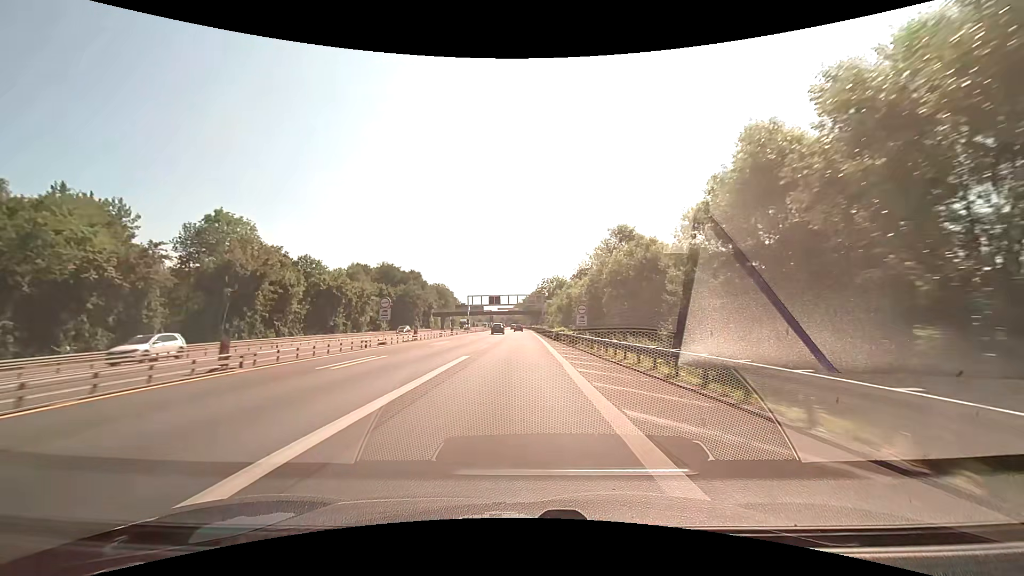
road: motorway_link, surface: asphalt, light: Day
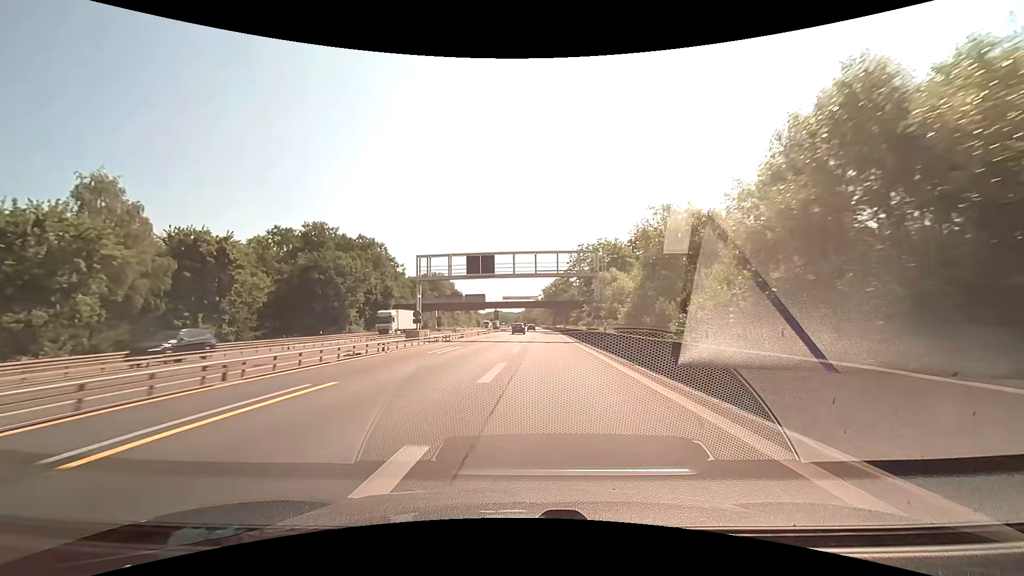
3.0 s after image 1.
(-0.9, +63.9) m; -2°
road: motorway
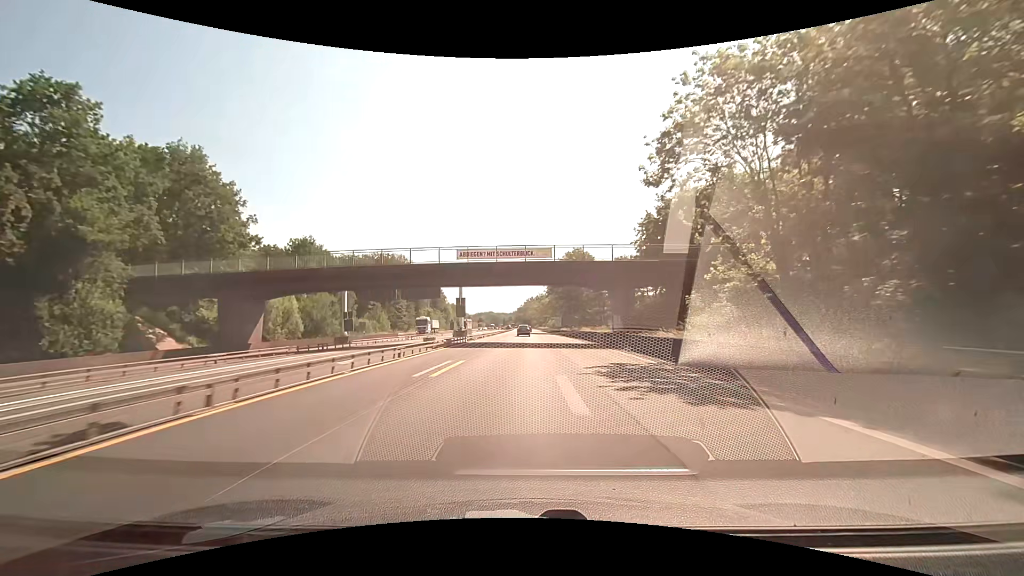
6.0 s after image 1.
(+0.1, +63.6) m; +1°
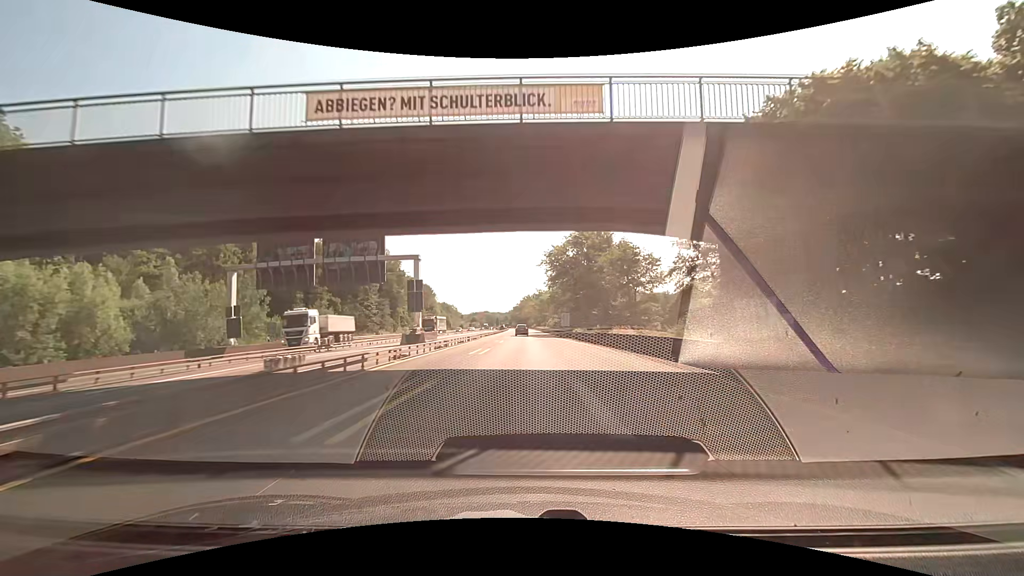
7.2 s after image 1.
(+0.1, +25.4) m; +1°
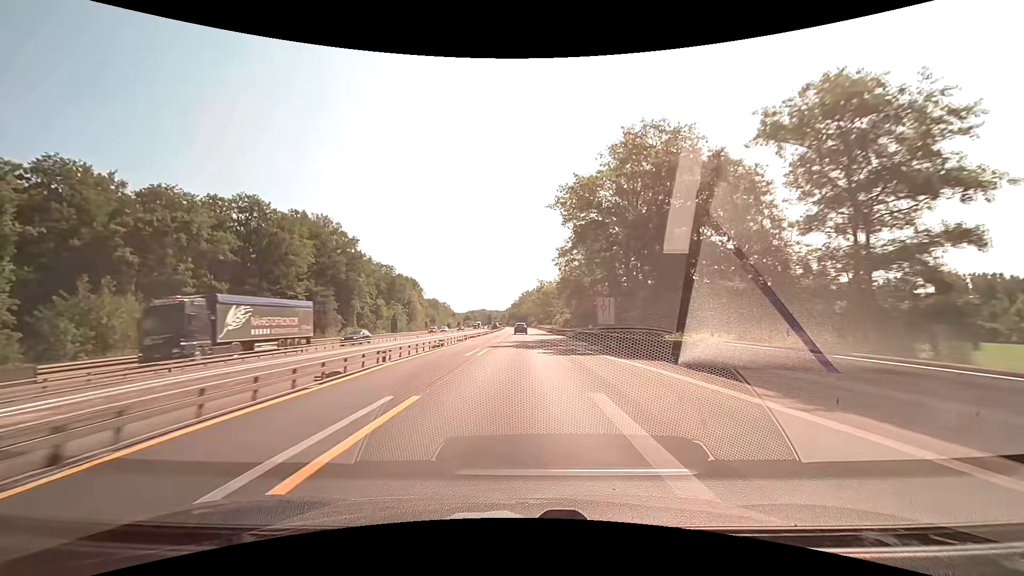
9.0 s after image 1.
(0.0, +38.1) m; 0°
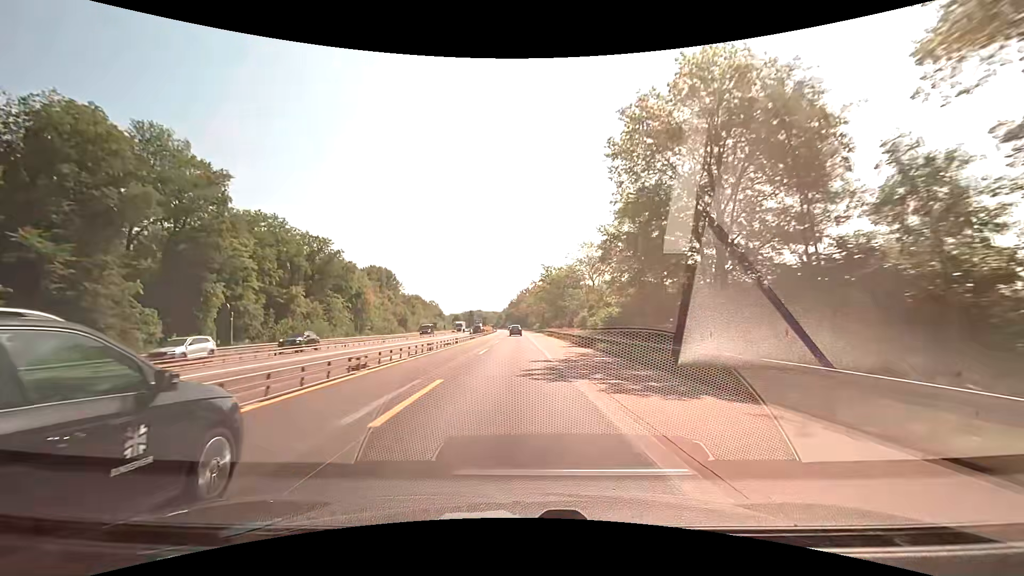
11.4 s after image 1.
(-0.2, +50.7) m; 0°
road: trunk
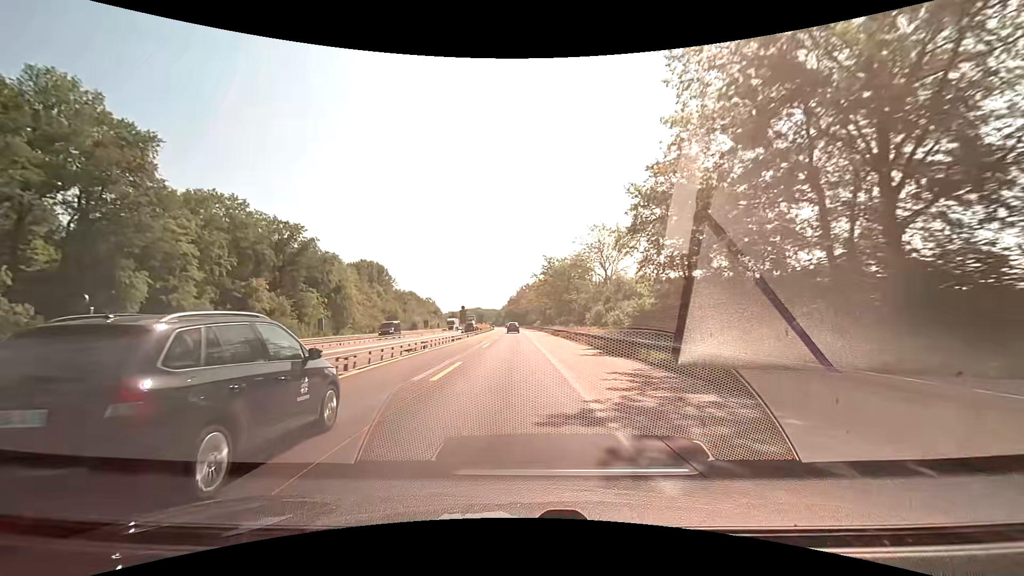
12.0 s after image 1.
(0.0, +12.7) m; 0°
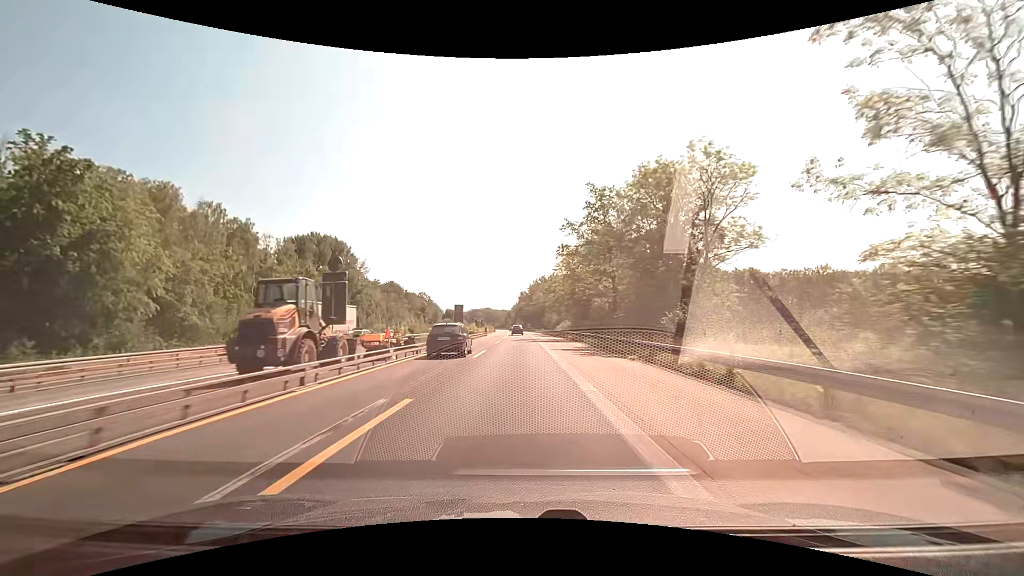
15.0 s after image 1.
(-0.9, +63.4) m; -2°
(0, +10) (0, +20) (0, +30) (0, +40) (0, +50) (0, +60) (0, +70) (-1, +80) (-1, +90) (-1, +100) m
